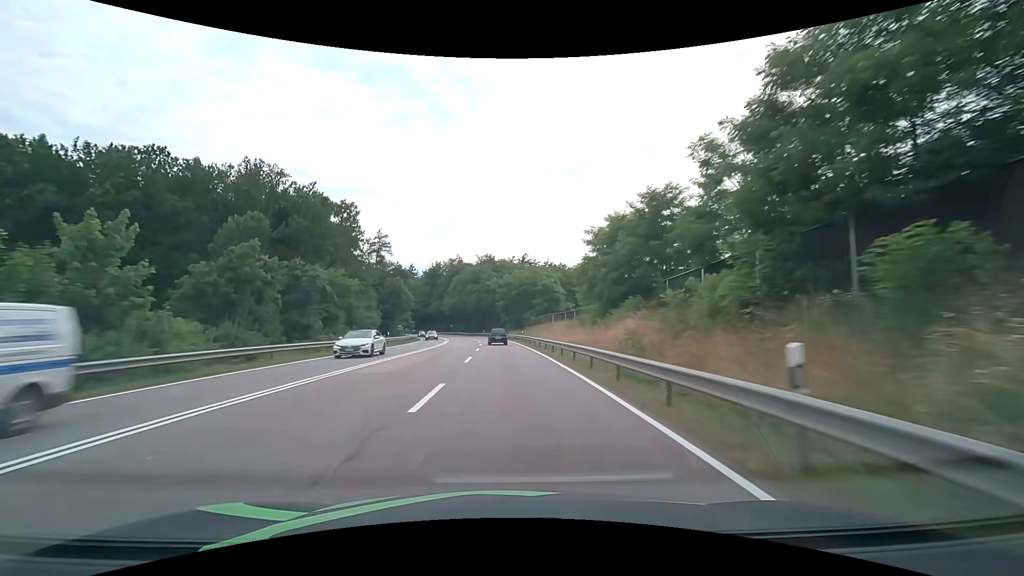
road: secondary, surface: asphalt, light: Day
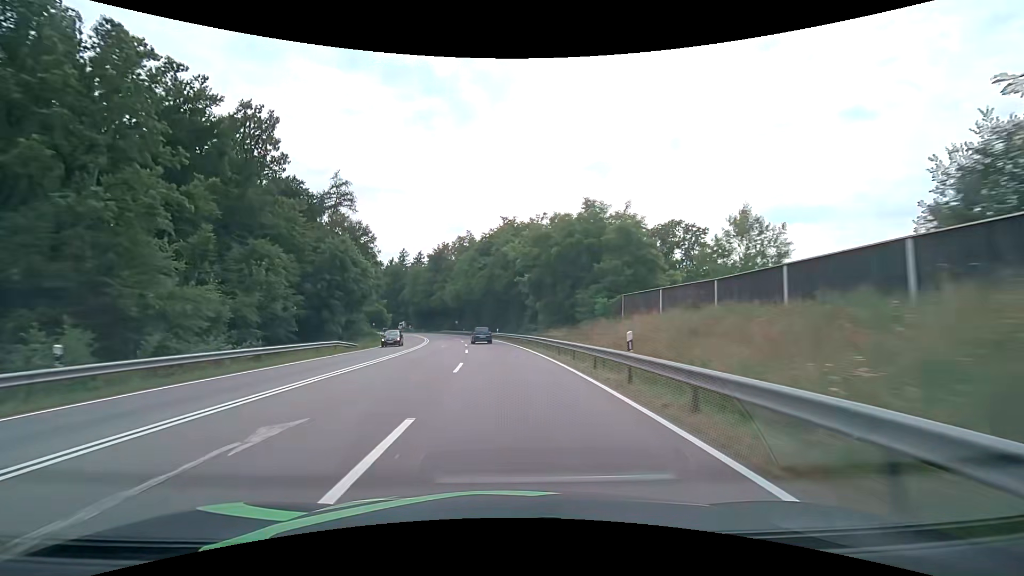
(-0.7, +41.0) m; -3°
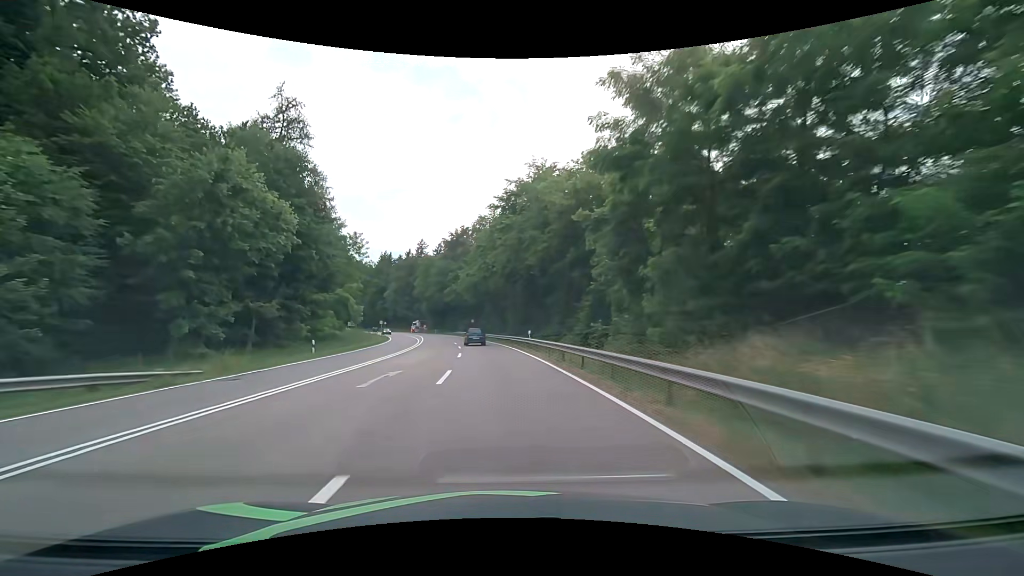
(-0.7, +27.0) m; -3°
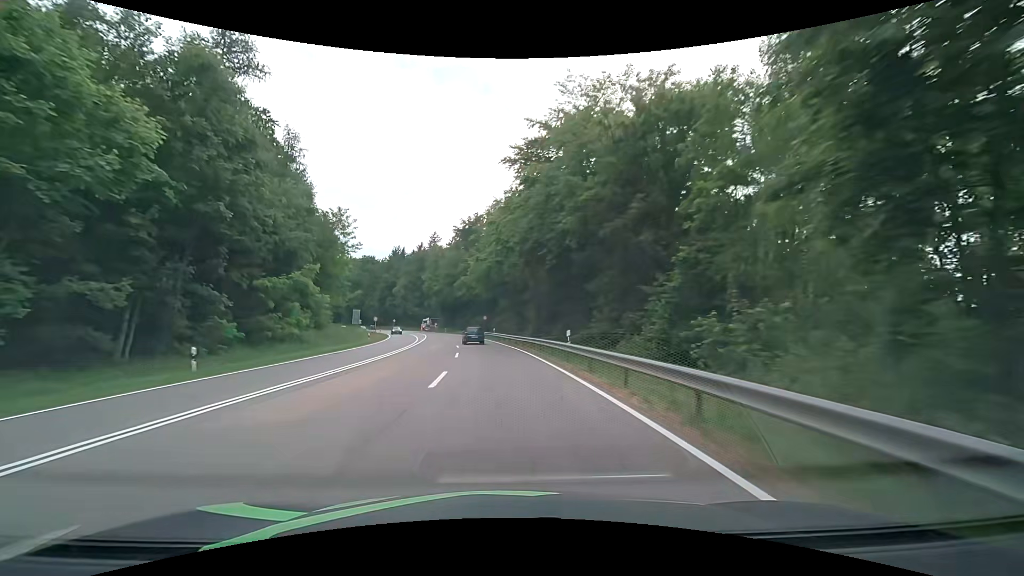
(-0.2, +13.4) m; -2°
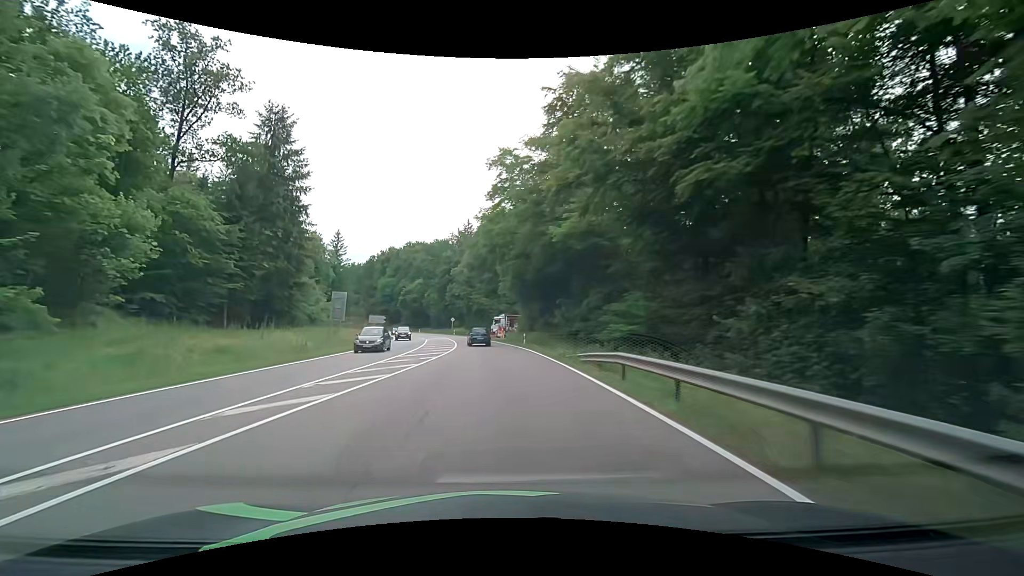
(-6.3, +65.5) m; -11°
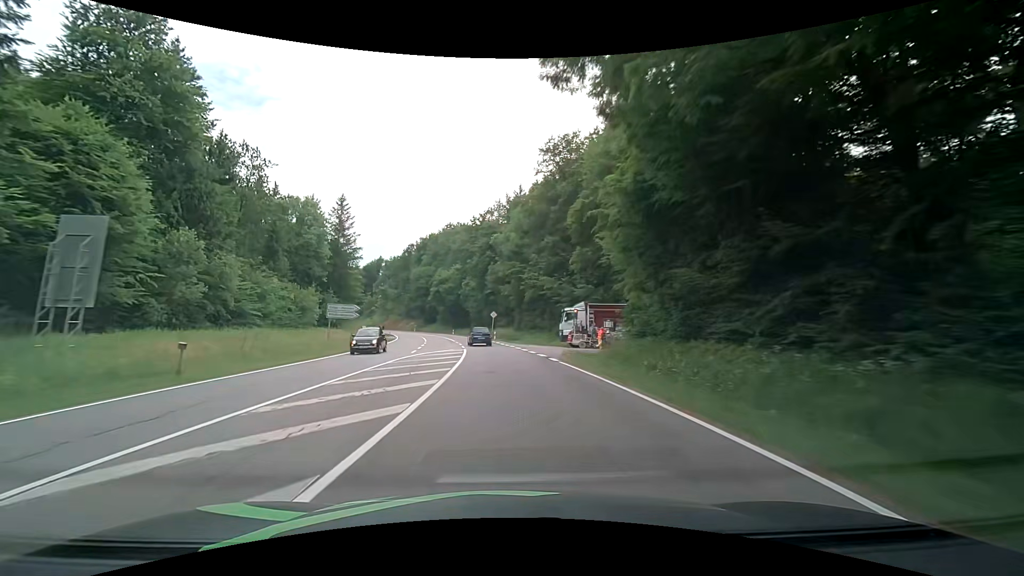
(-2.2, +38.8) m; -7°
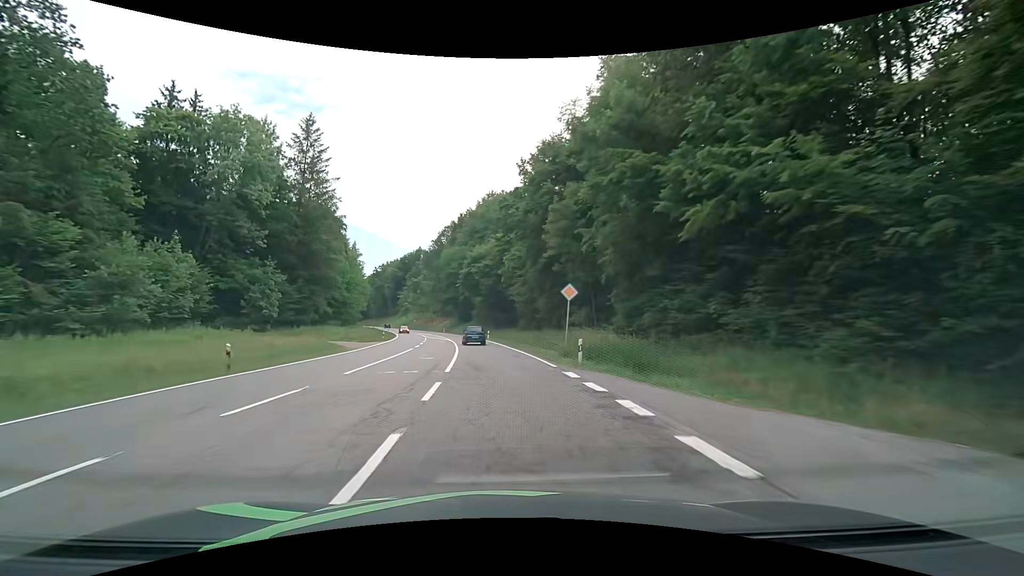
(-2.0, +38.6) m; -6°
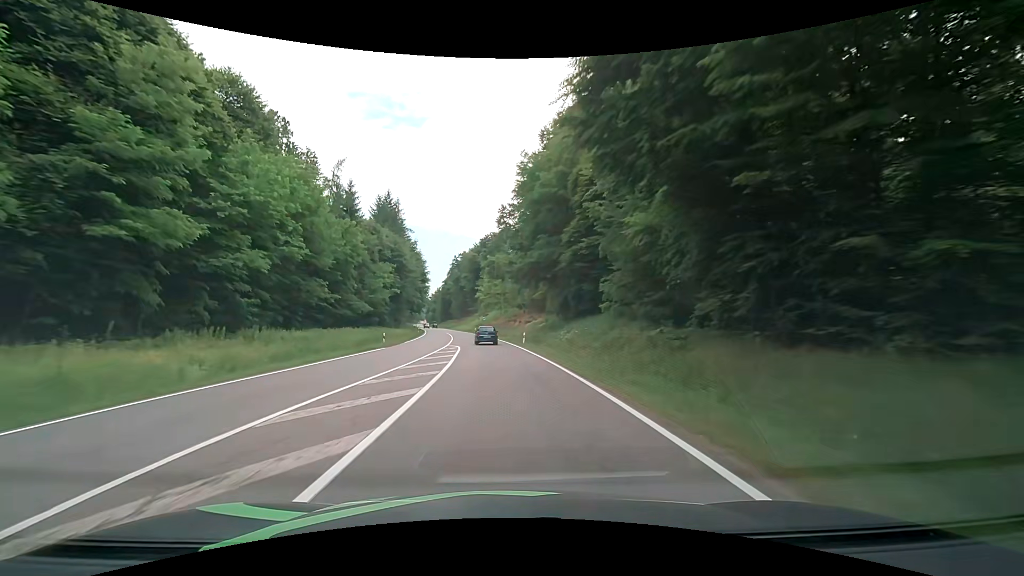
(-6.4, +64.0) m; -11°
(0, +10) (-1, +20) (-1, +30) (-2, +40) (-3, +50) (-4, +60) (-6, +70) (-7, +80) (-9, +89) (-10, +99) m
